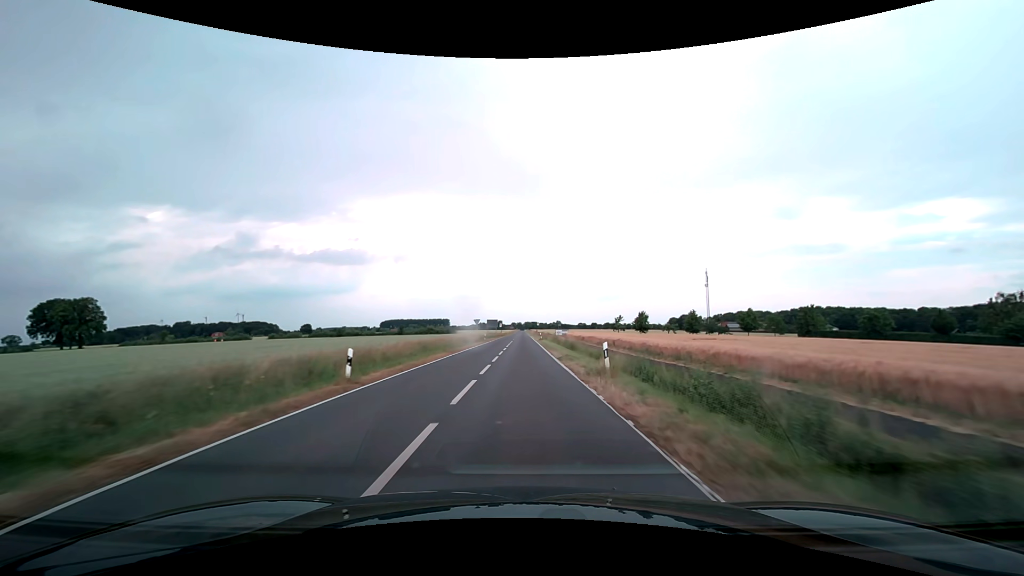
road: secondary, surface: asphalt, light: Day
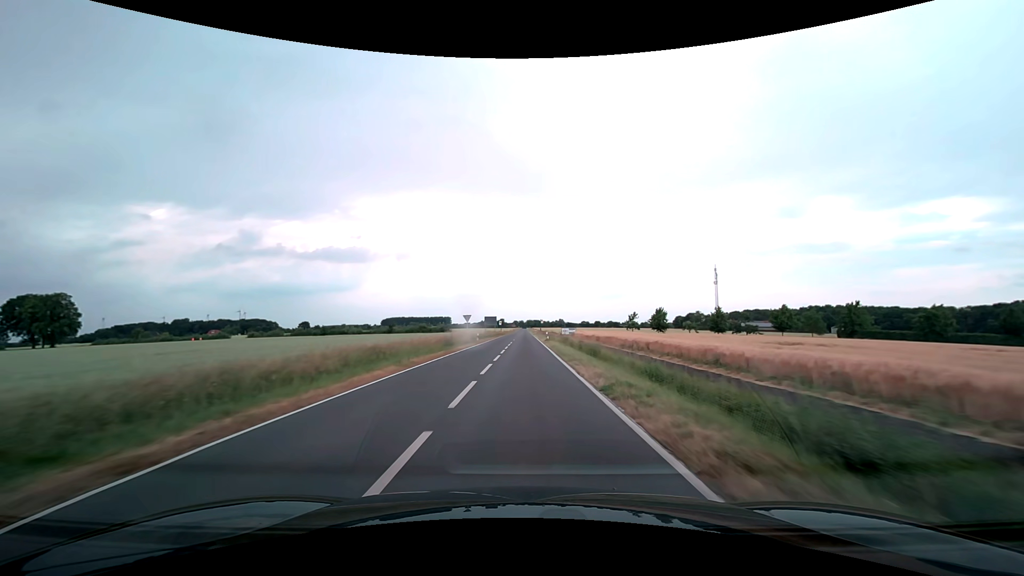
(0.0, +12.9) m; 0°
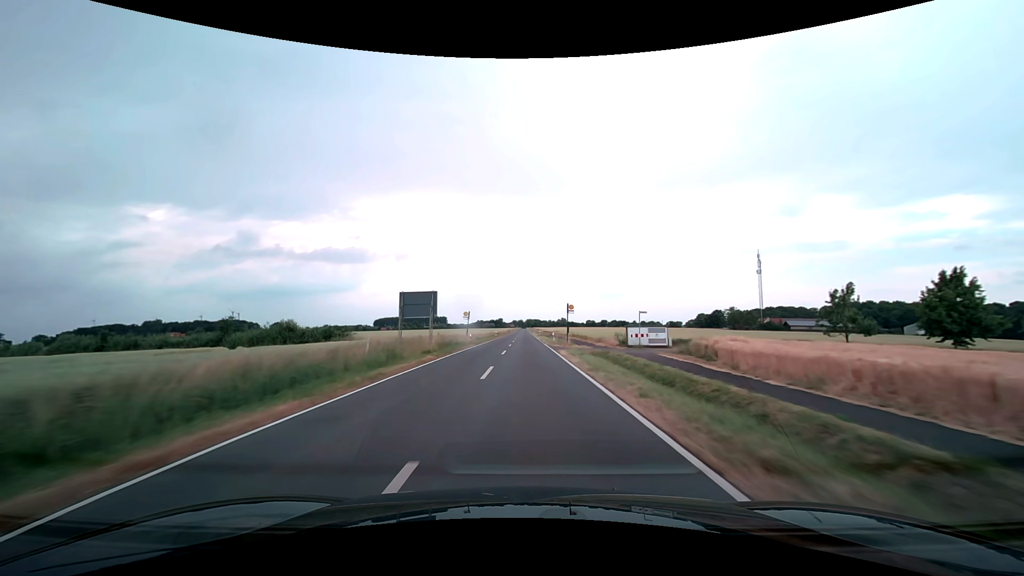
(0.0, +68.3) m; 0°
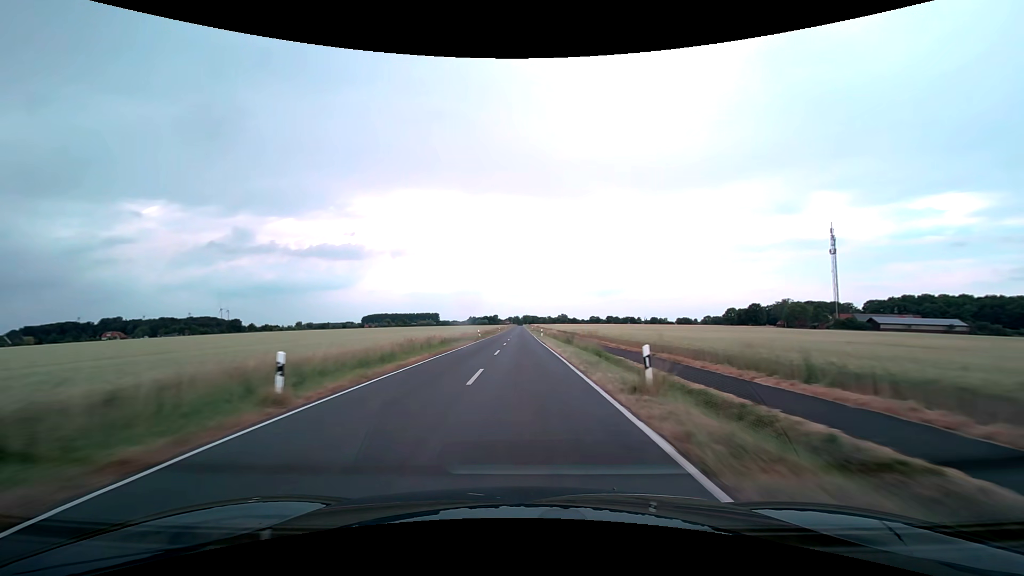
(+0.1, +74.2) m; 0°
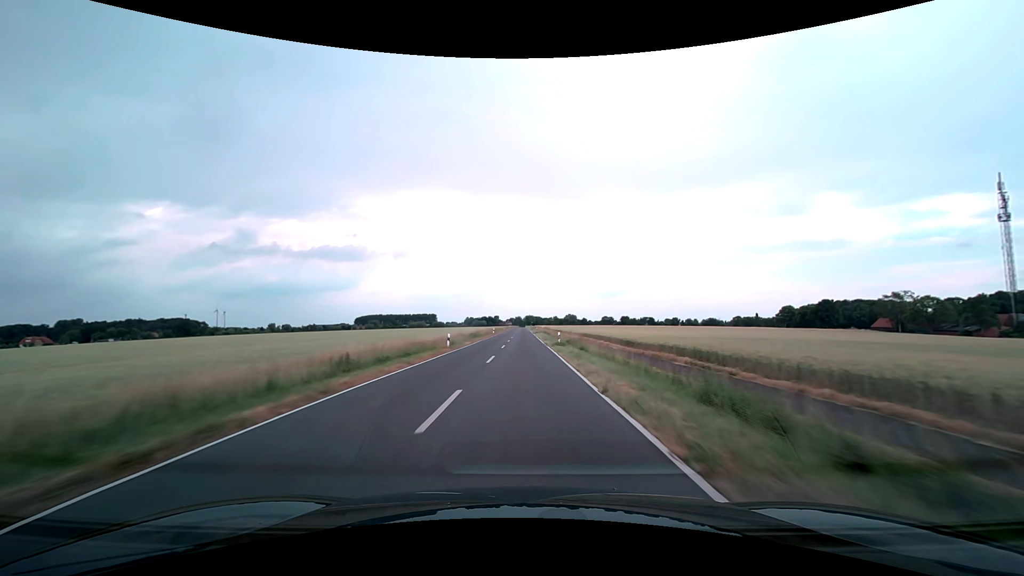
(-0.2, +77.1) m; 0°
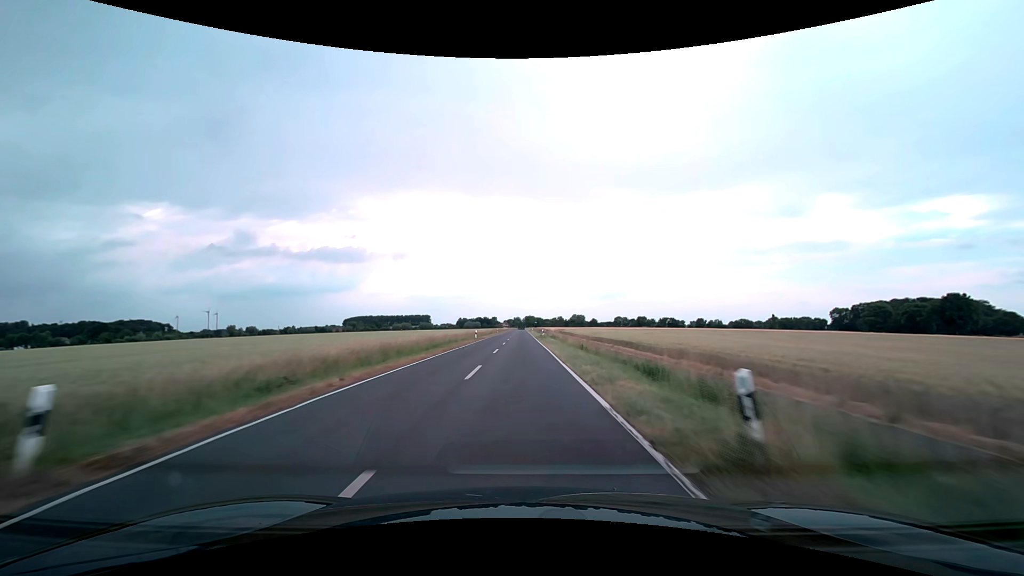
(0.0, +78.2) m; 0°
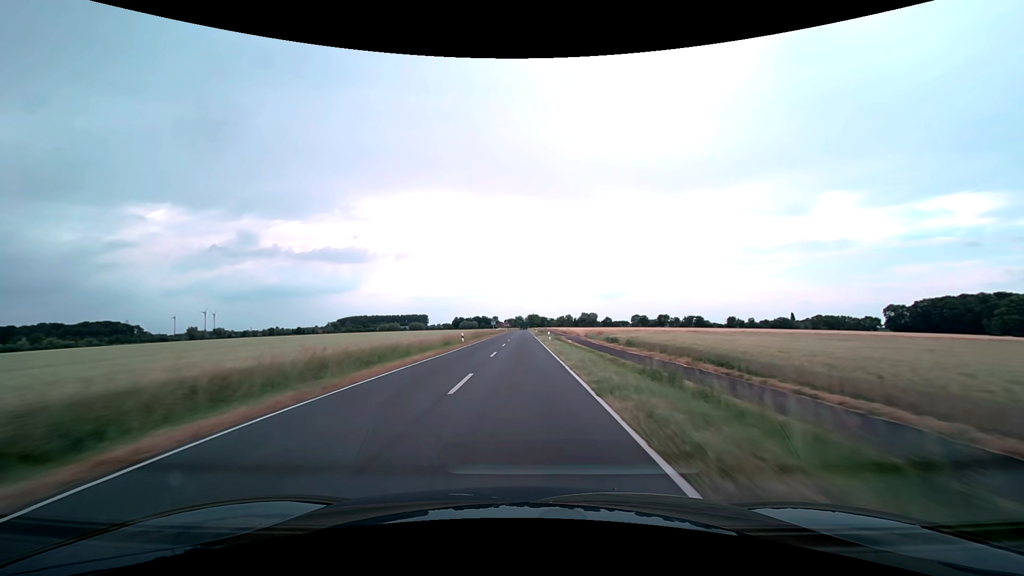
(-0.1, +62.9) m; 0°
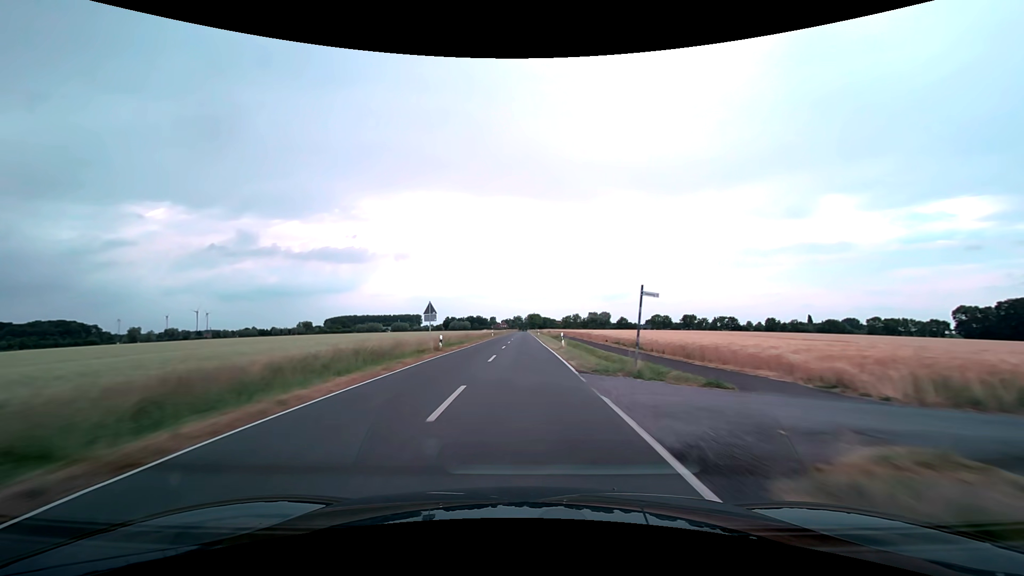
(-0.1, +63.2) m; 0°
(0, +10) (0, +20) (0, +30) (0, +40) (0, +50) (0, +60) (0, +70) (0, +80) (0, +90) (0, +100) m
